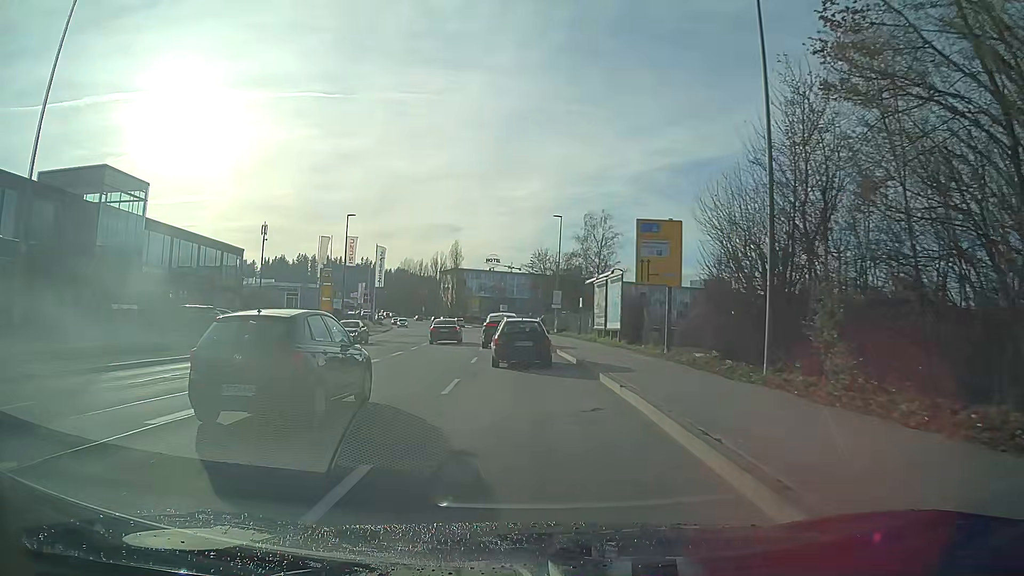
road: tertiary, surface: asphalt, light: Day
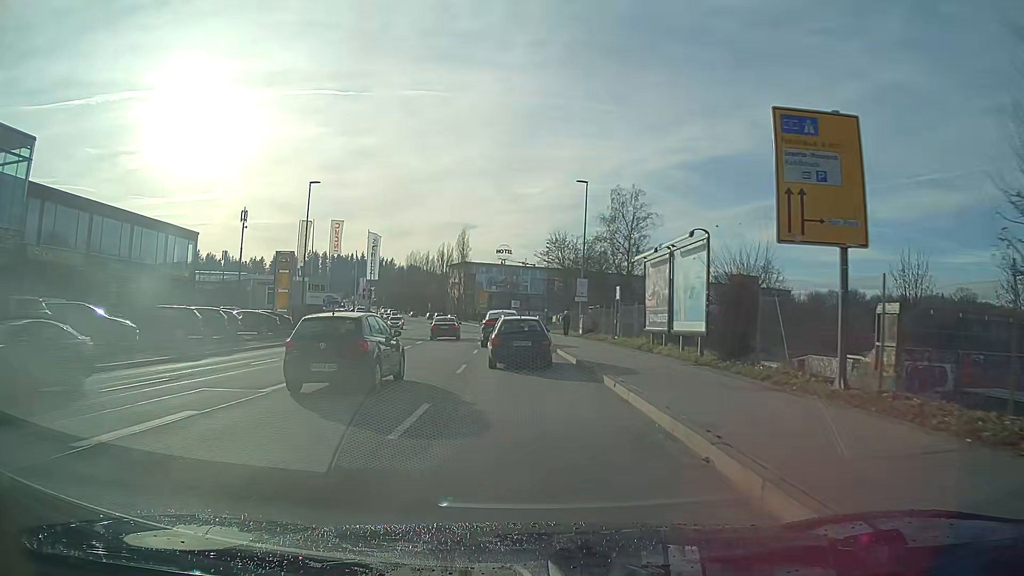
(-0.1, +13.9) m; -1°
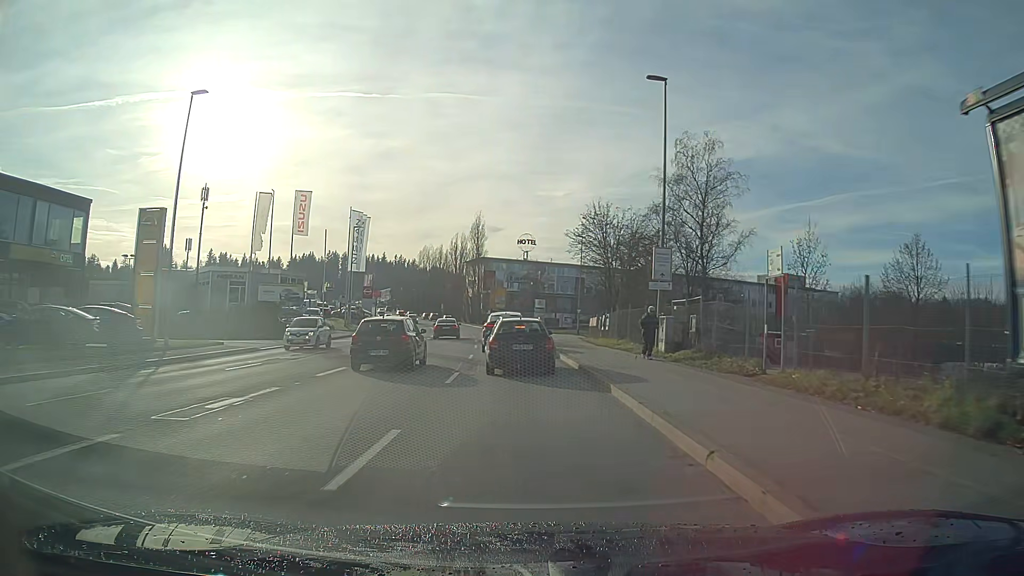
(-0.4, +20.3) m; -2°
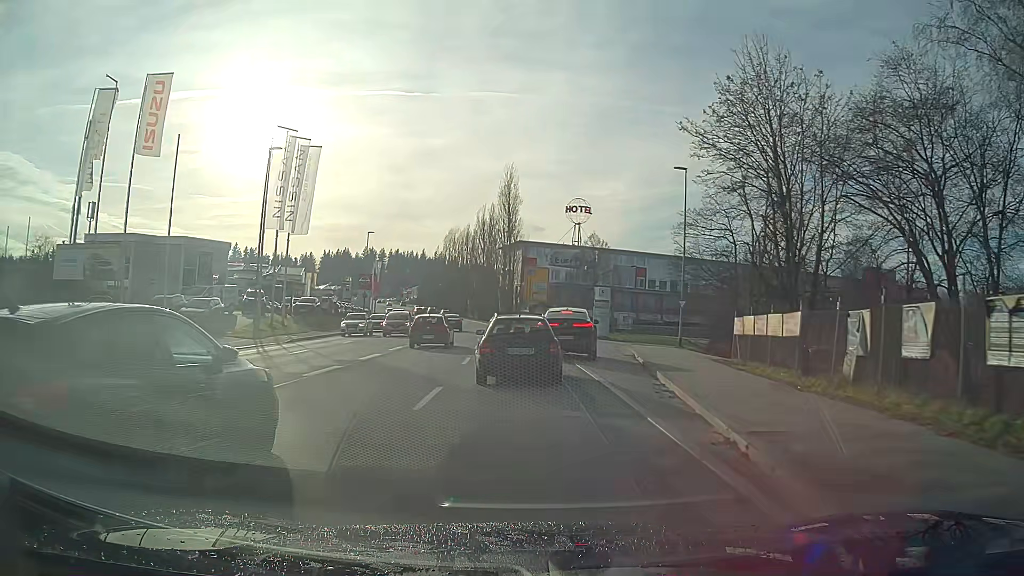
(-1.0, +31.7) m; -4°
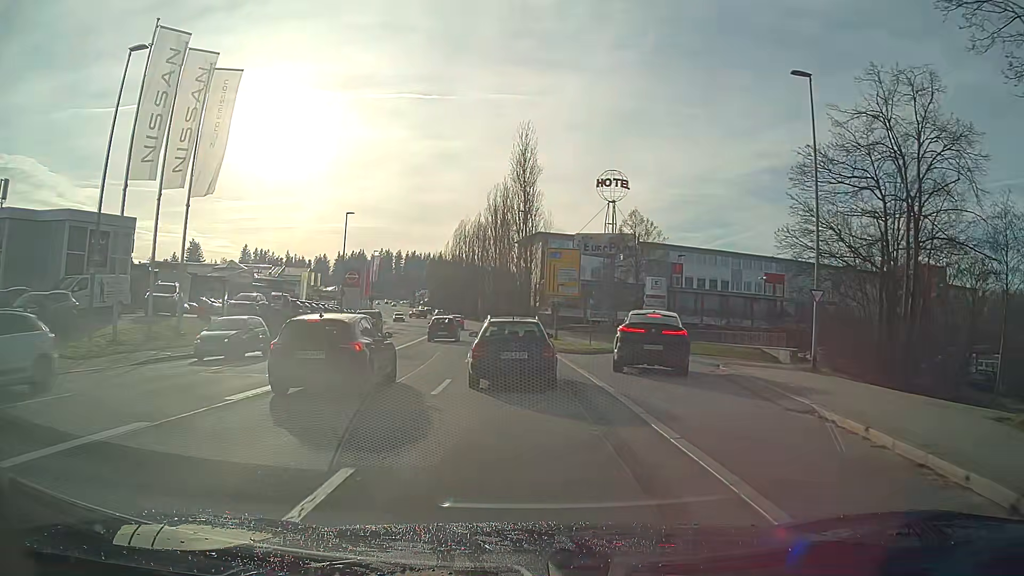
(-0.3, +16.4) m; -2°
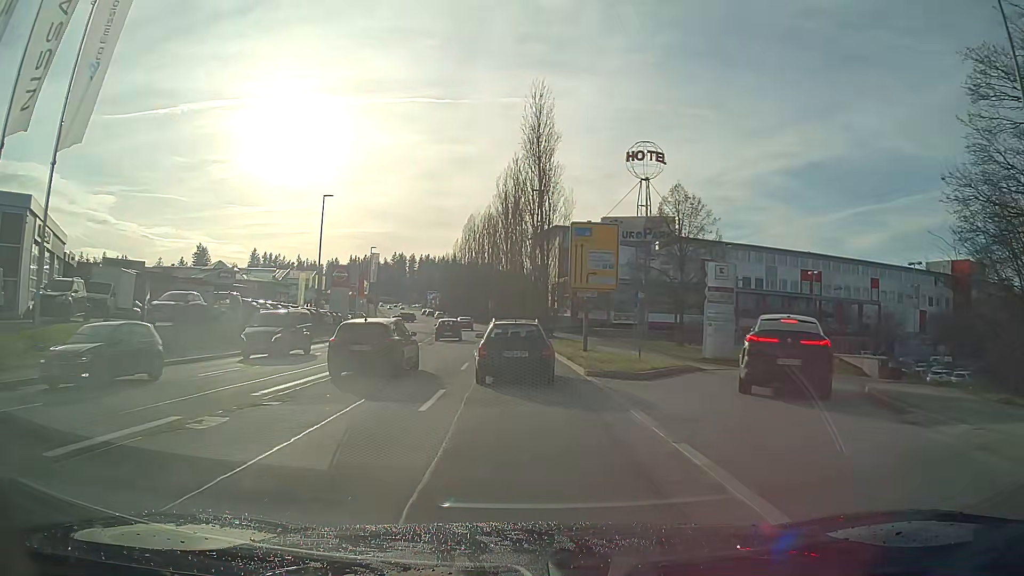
(-0.1, +11.1) m; -1°
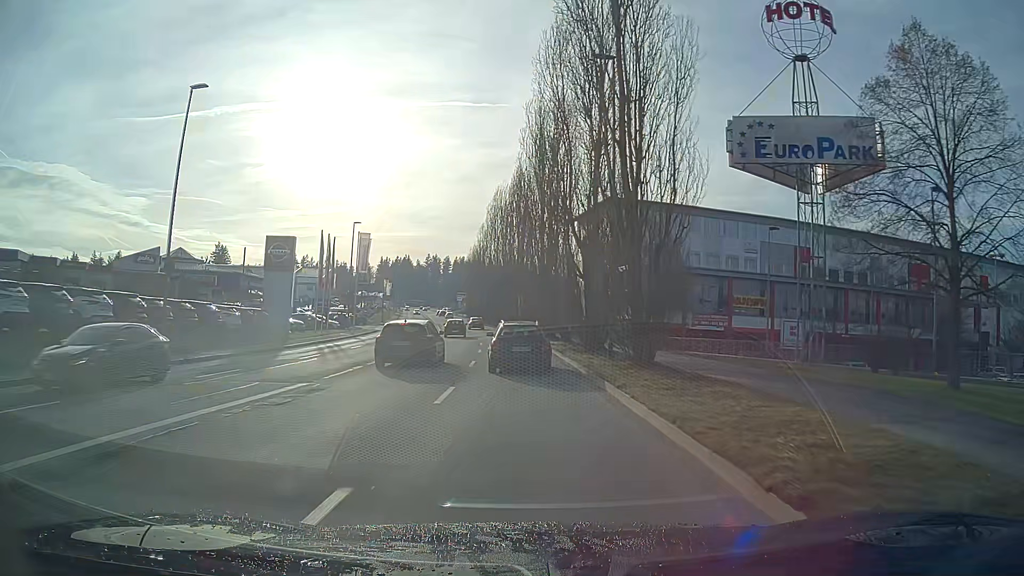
(-0.8, +26.3) m; -3°
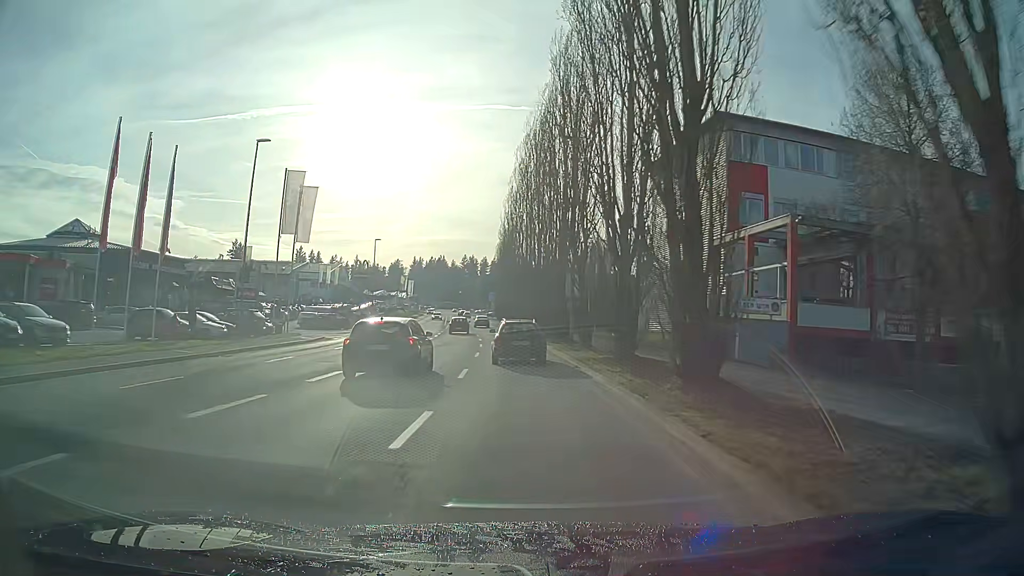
(-1.0, +32.0) m; -3°
